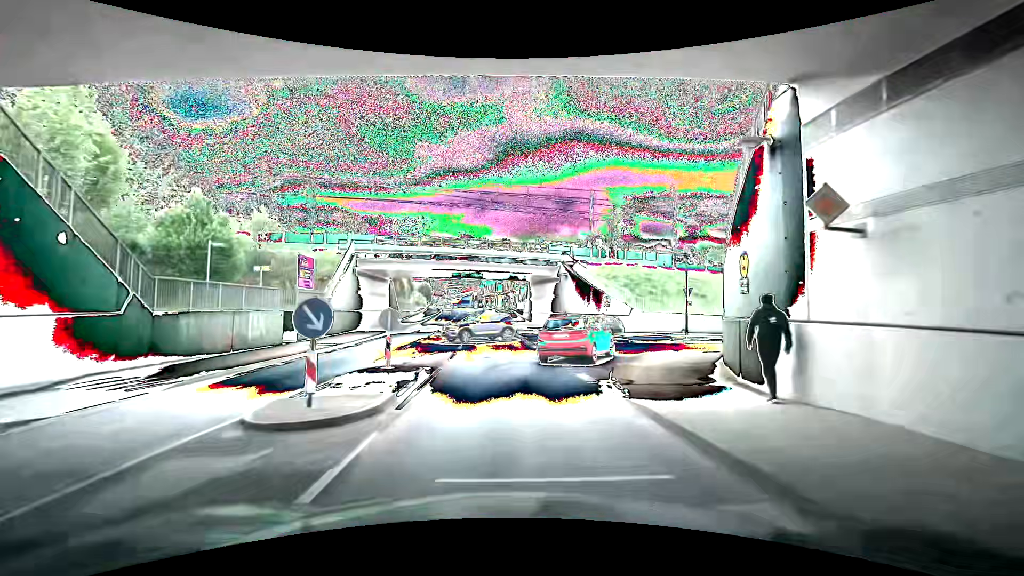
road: primary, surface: asphalt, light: Day
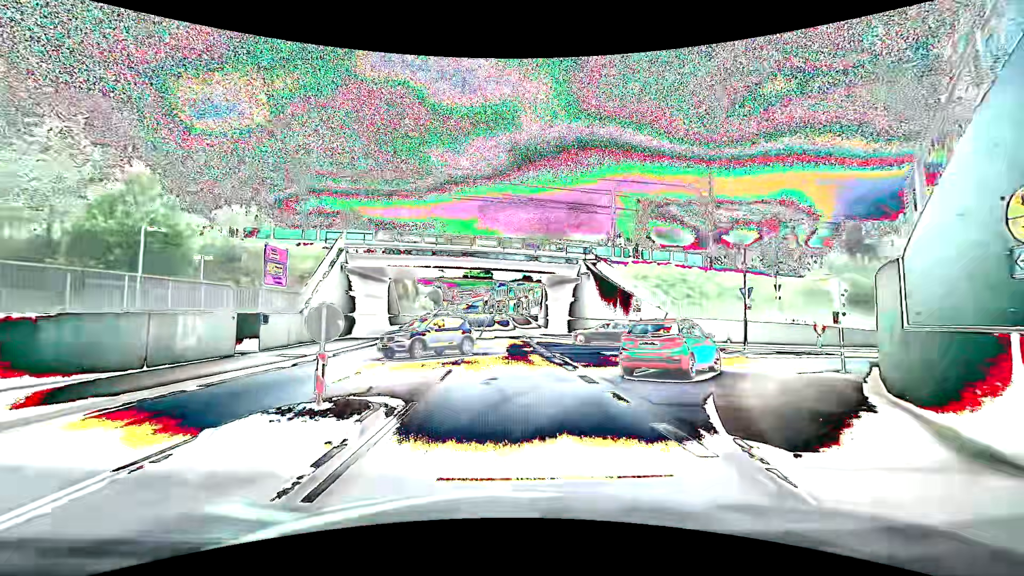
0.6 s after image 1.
(-0.4, +5.6) m; -5°
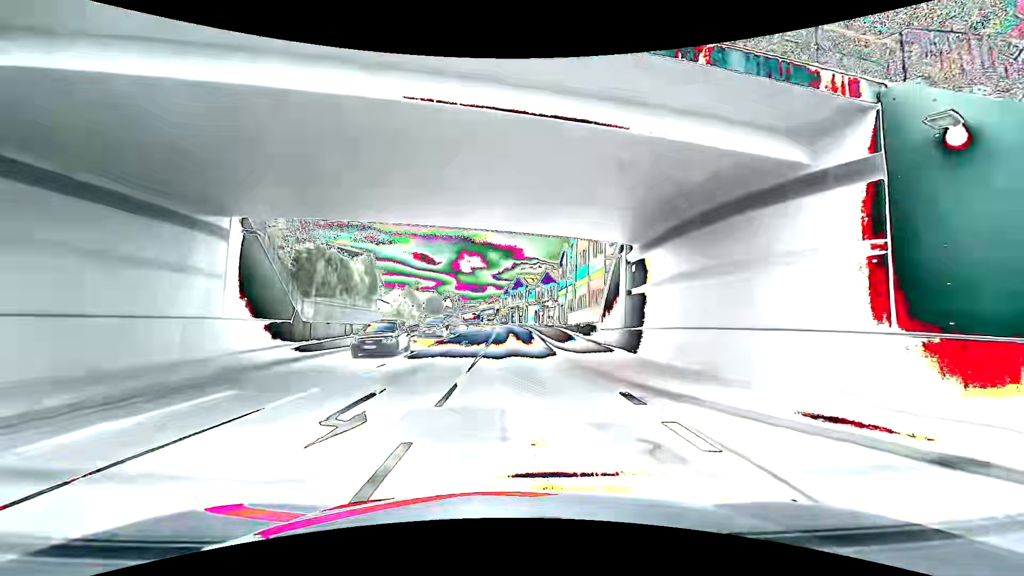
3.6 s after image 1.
(0.0, +29.7) m; 0°
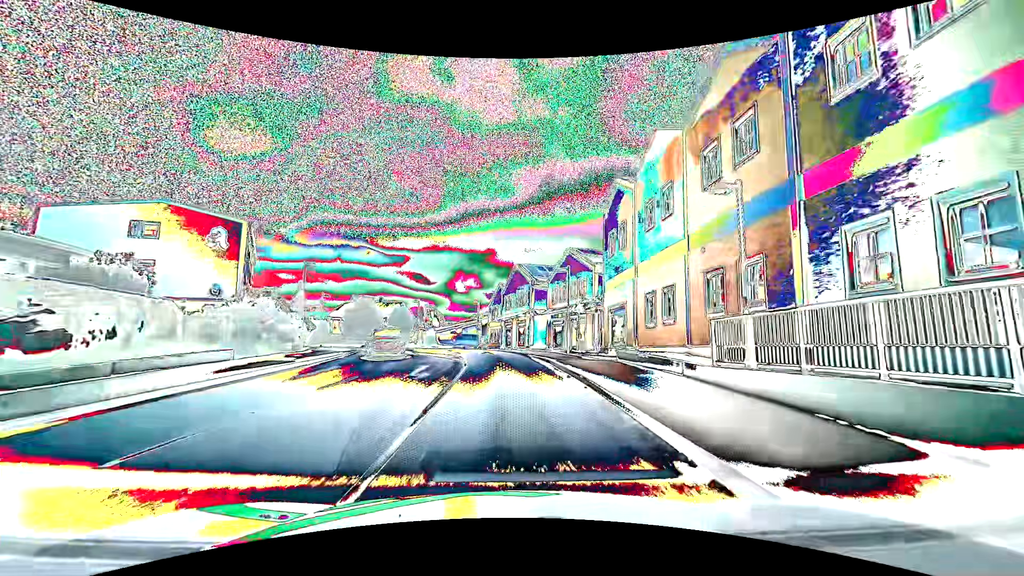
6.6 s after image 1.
(0.0, +32.5) m; +1°
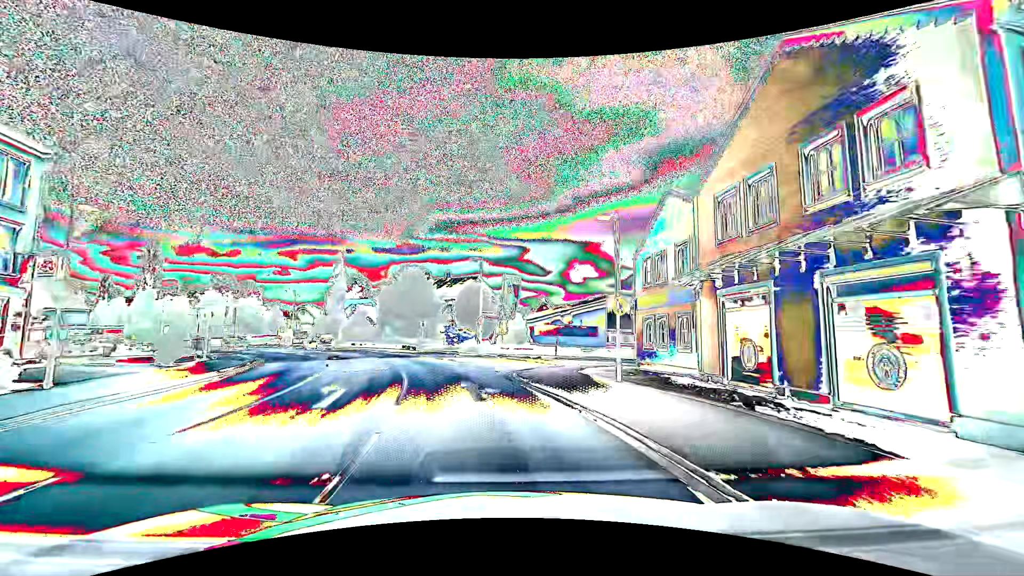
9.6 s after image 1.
(-2.3, +37.1) m; -12°
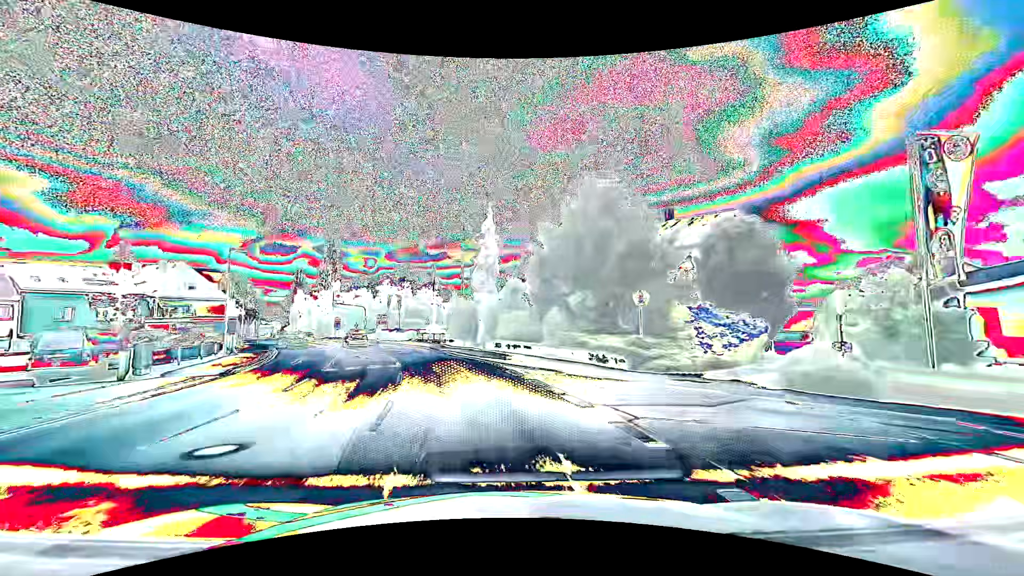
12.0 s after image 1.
(-5.3, +29.4) m; -21°
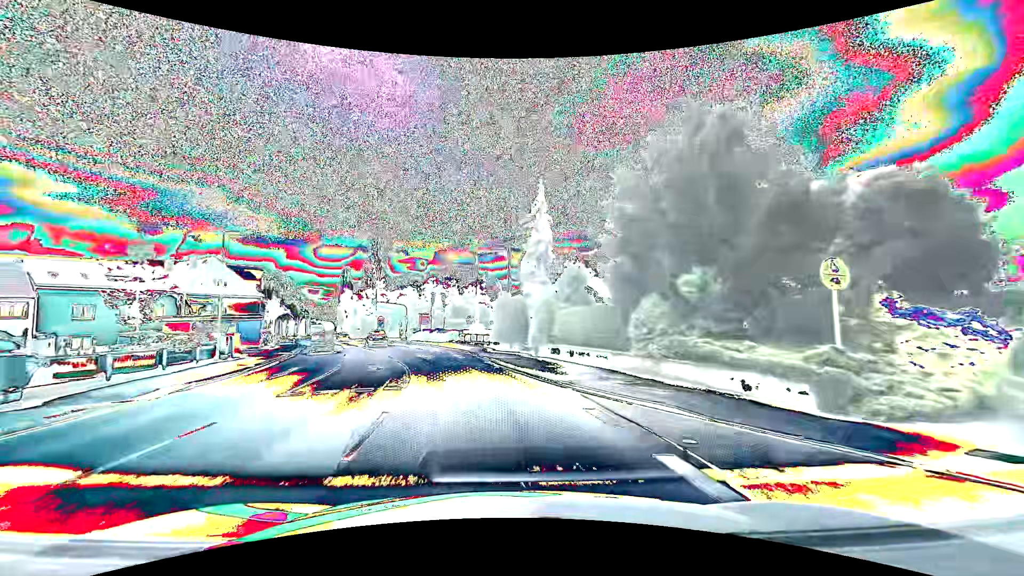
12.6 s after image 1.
(-0.3, +7.6) m; -5°
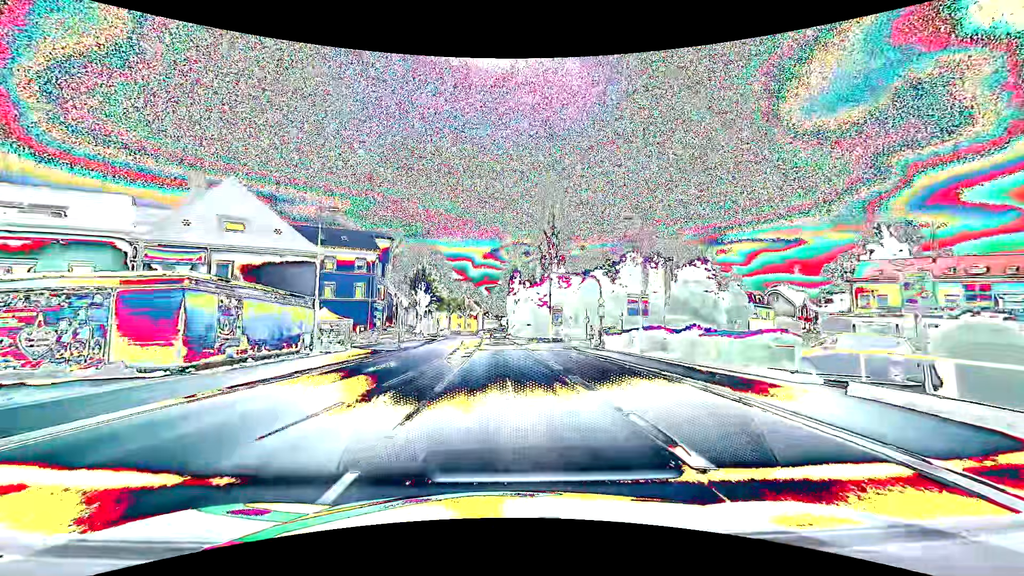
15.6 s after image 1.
(-8.3, +37.0) m; -21°
(0, +10) (0, +20) (-1, +30) (-1, +40) (-2, +50) (-2, +60) (-3, +70) (-3, +80) (-4, +90) (-5, +100) m
